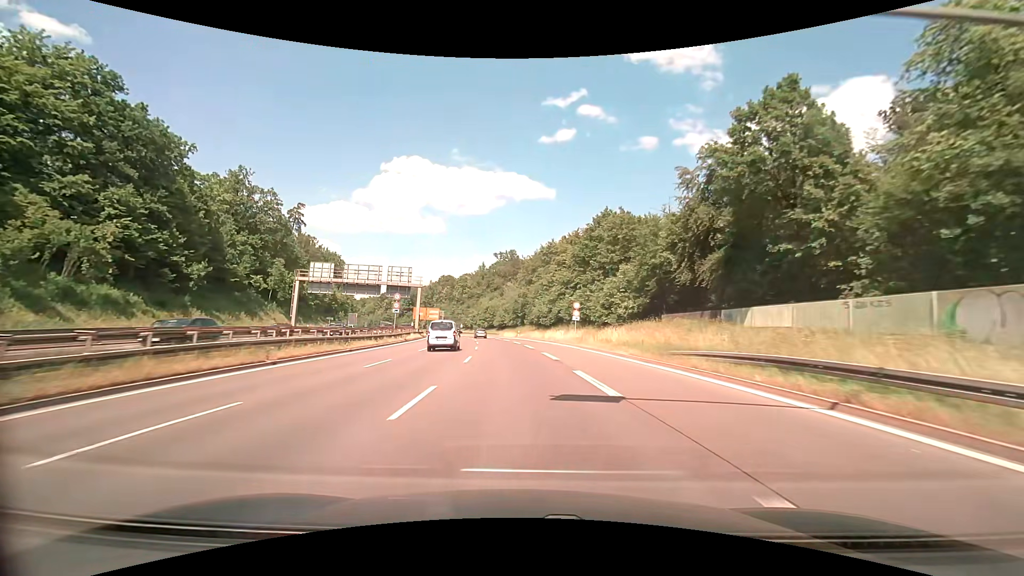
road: trunk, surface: asphalt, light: Day
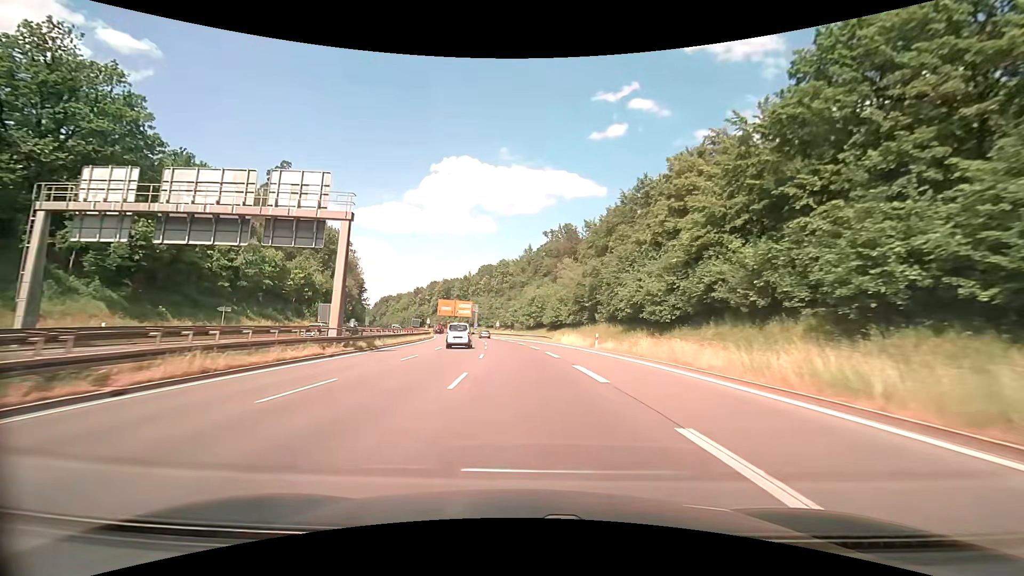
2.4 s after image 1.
(-2.5, +44.7) m; -6°
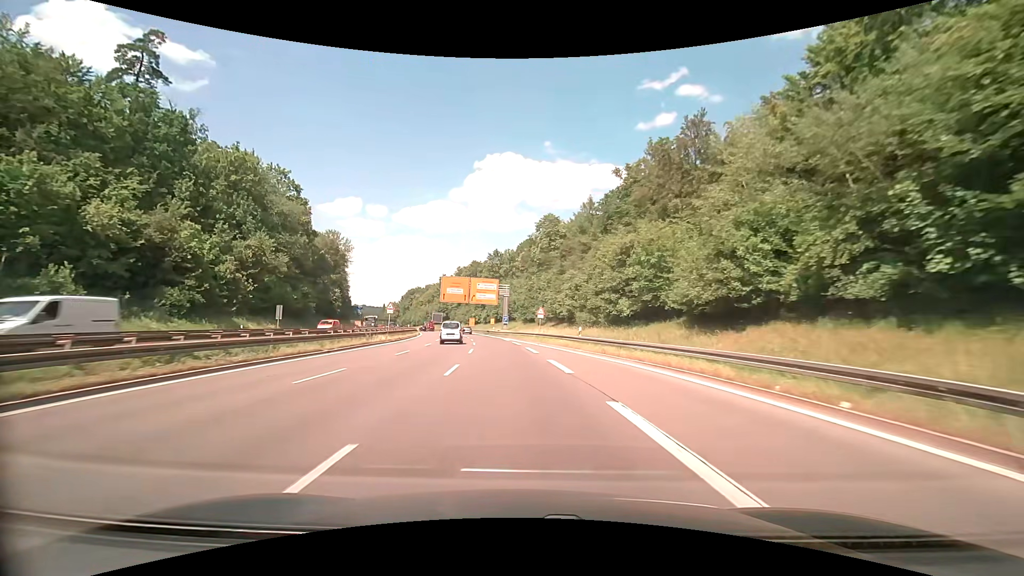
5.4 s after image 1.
(-2.5, +57.9) m; -5°
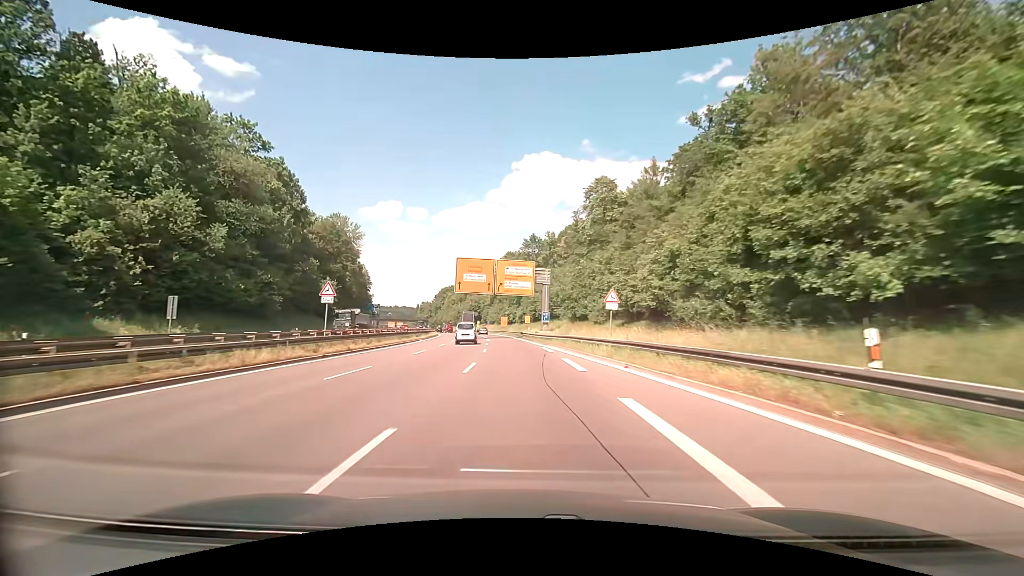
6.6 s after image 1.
(-0.8, +23.7) m; -4°
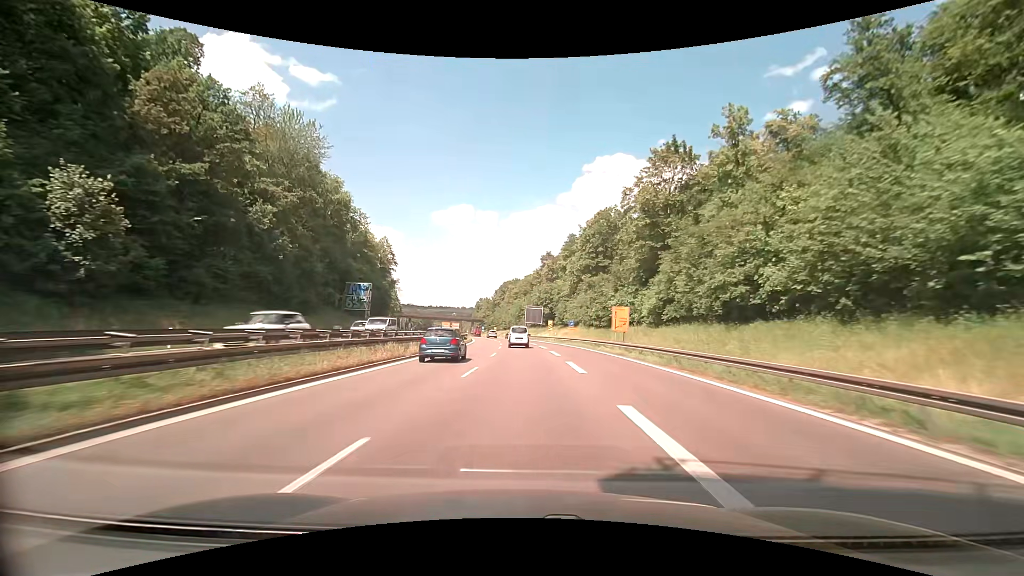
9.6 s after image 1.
(-6.3, +59.4) m; -8°
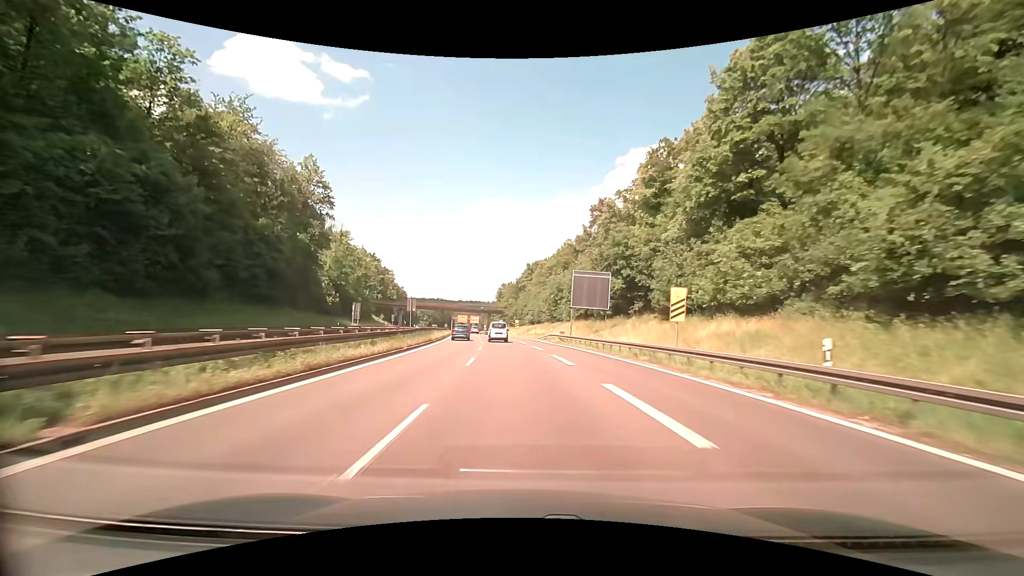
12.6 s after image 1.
(-1.5, +58.2) m; -4°
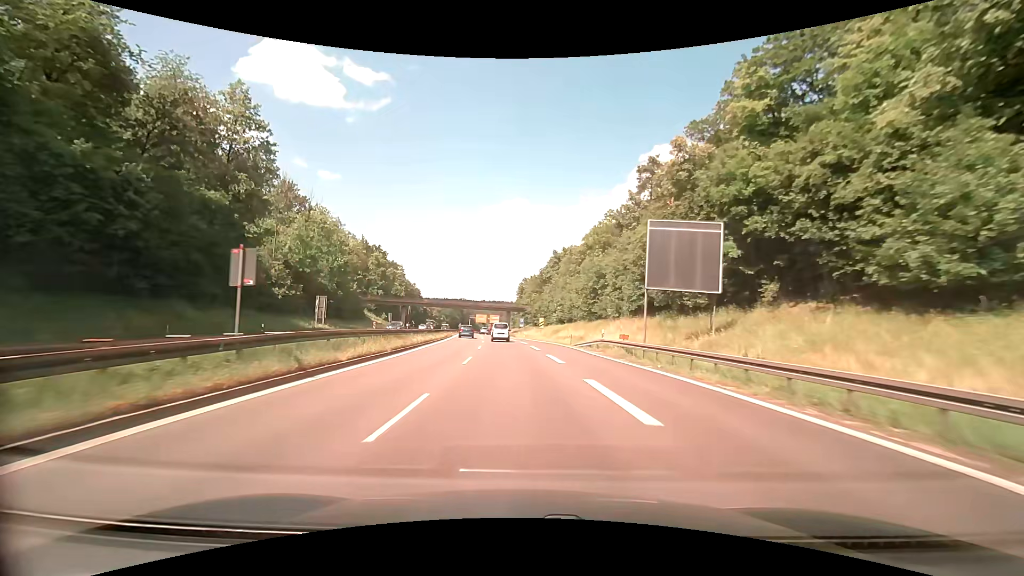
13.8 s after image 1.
(-0.4, +22.8) m; -2°
(0, +10) (-1, +20) (-1, +30) (-2, +40) (-3, +50) (-4, +60) (-5, +70) (-6, +80) (-7, +90) (-8, +100) m
